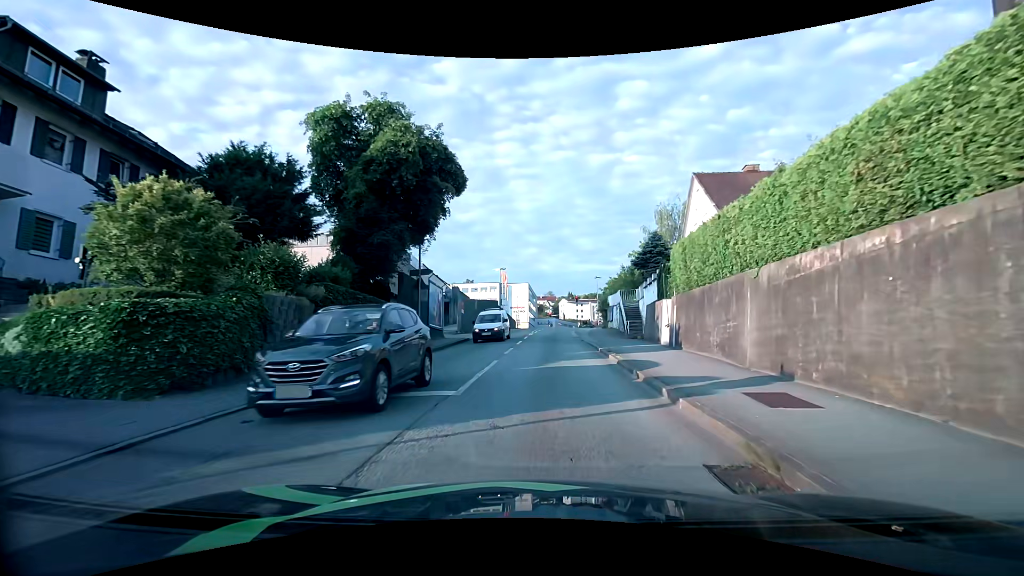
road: tertiary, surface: asphalt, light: Day
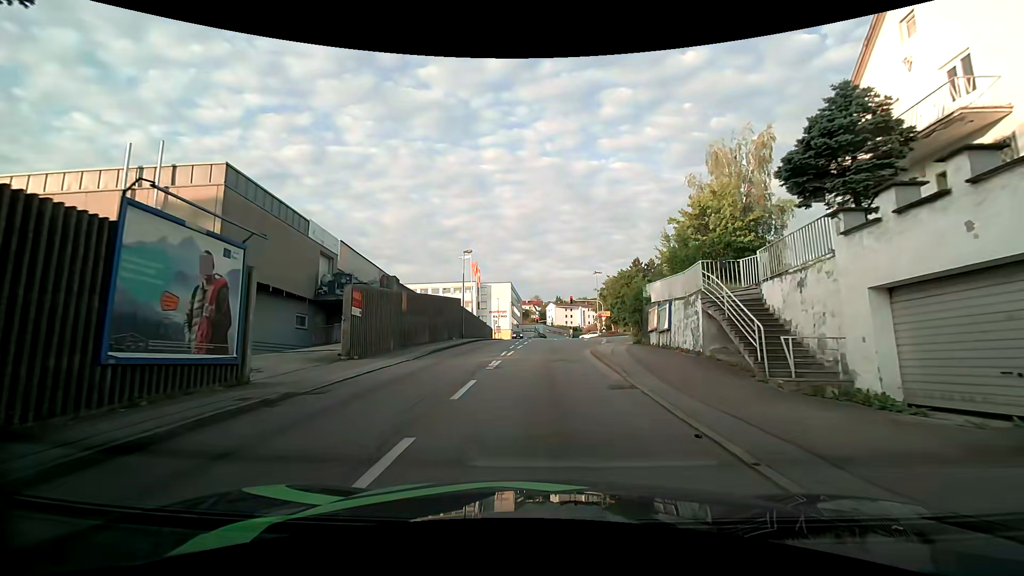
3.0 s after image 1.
(+0.5, +21.9) m; +2°
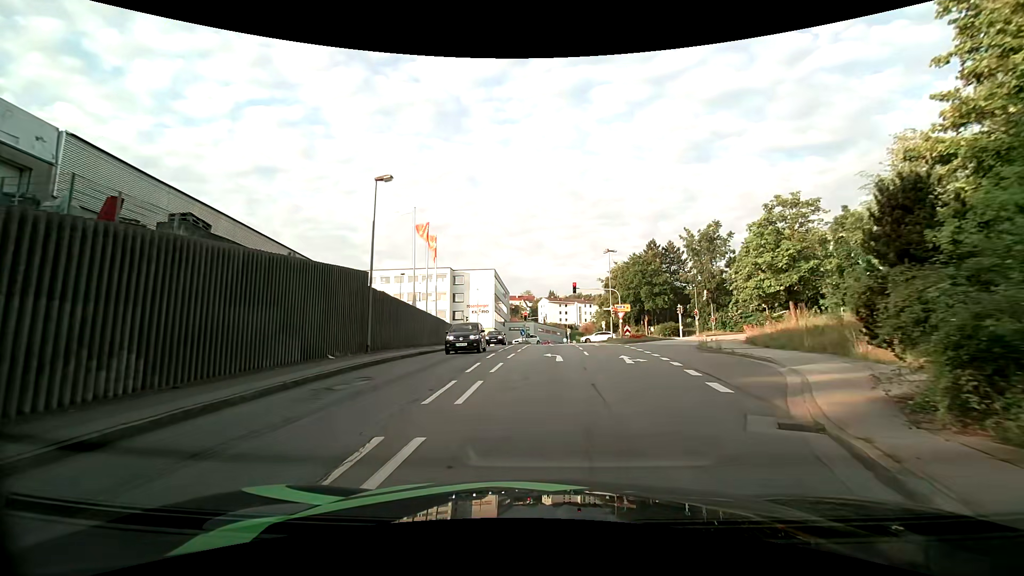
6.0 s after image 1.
(+0.3, +22.7) m; +1°
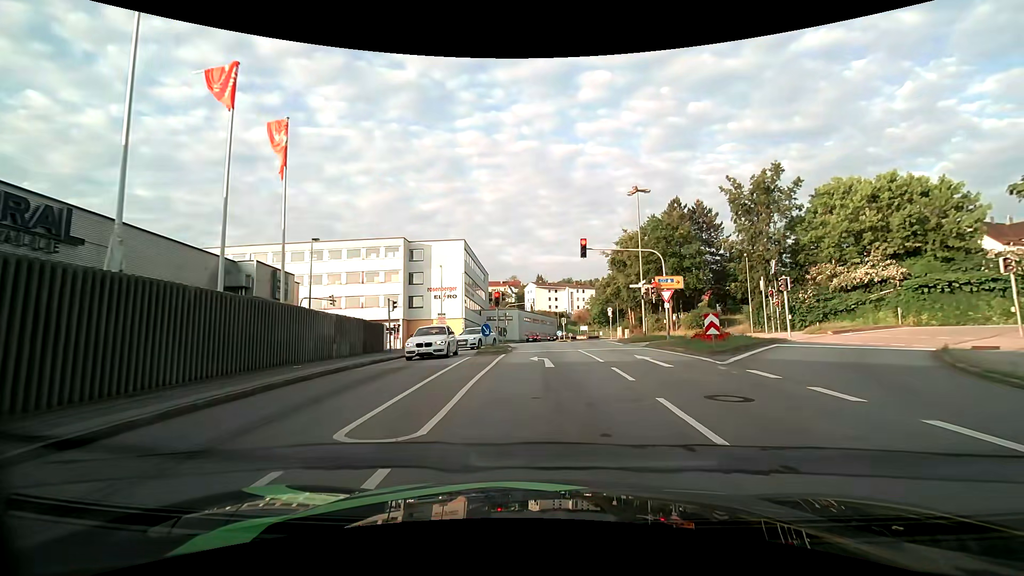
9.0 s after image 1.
(+0.1, +22.5) m; +1°
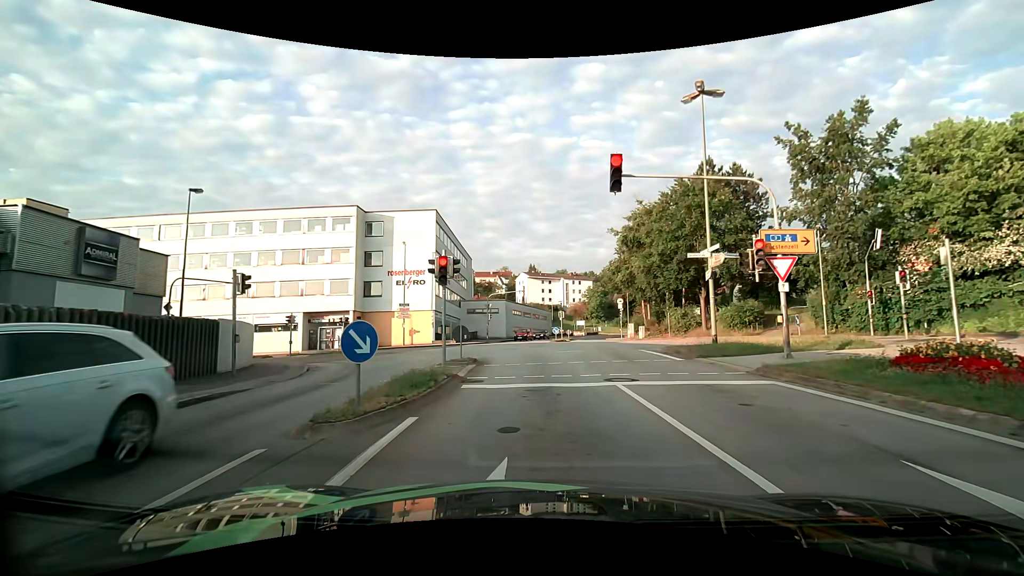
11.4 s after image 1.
(0.0, +14.1) m; +1°
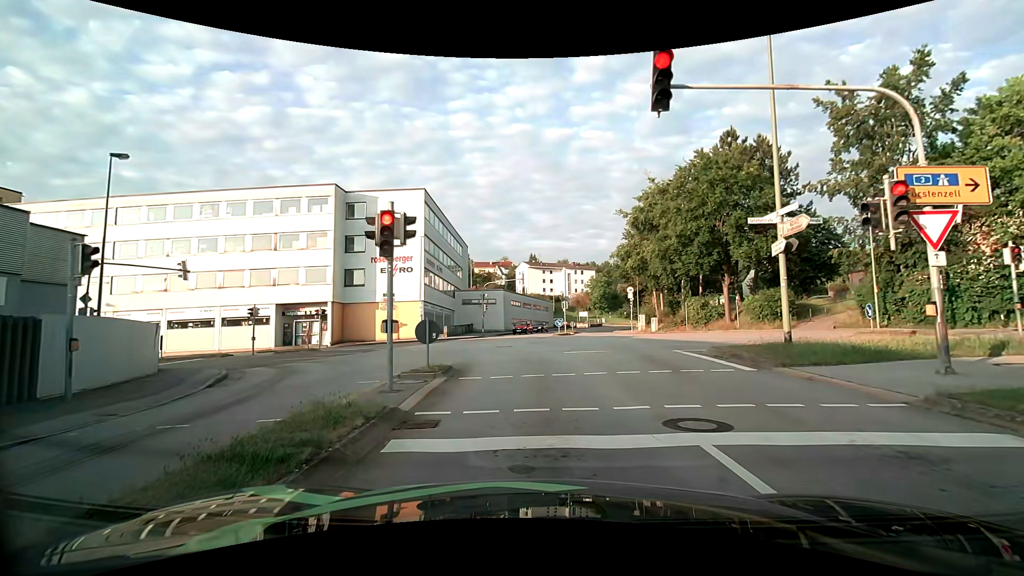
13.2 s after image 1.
(-0.1, +5.0) m; -2°
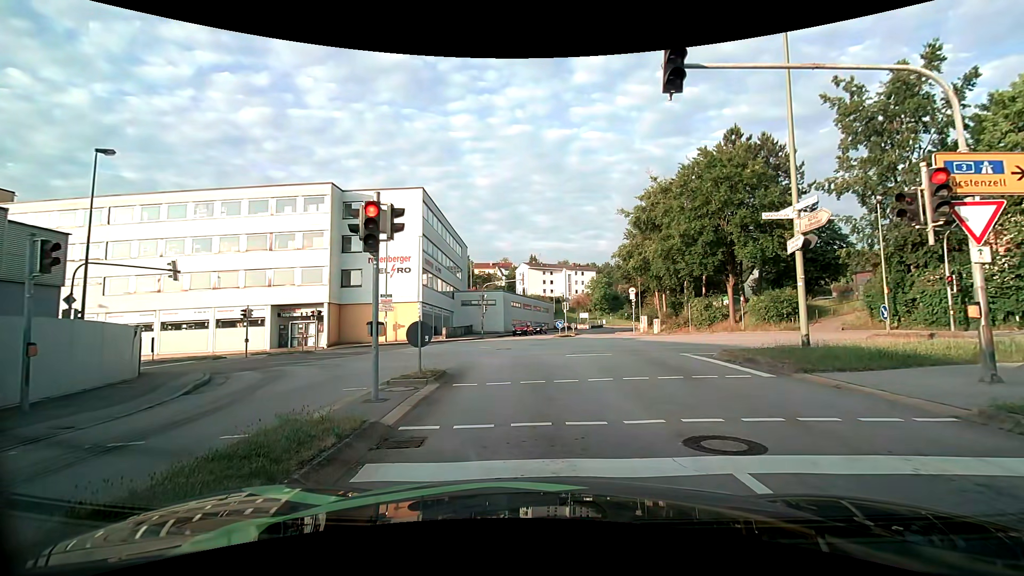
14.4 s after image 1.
(0.0, +0.7) m; 0°
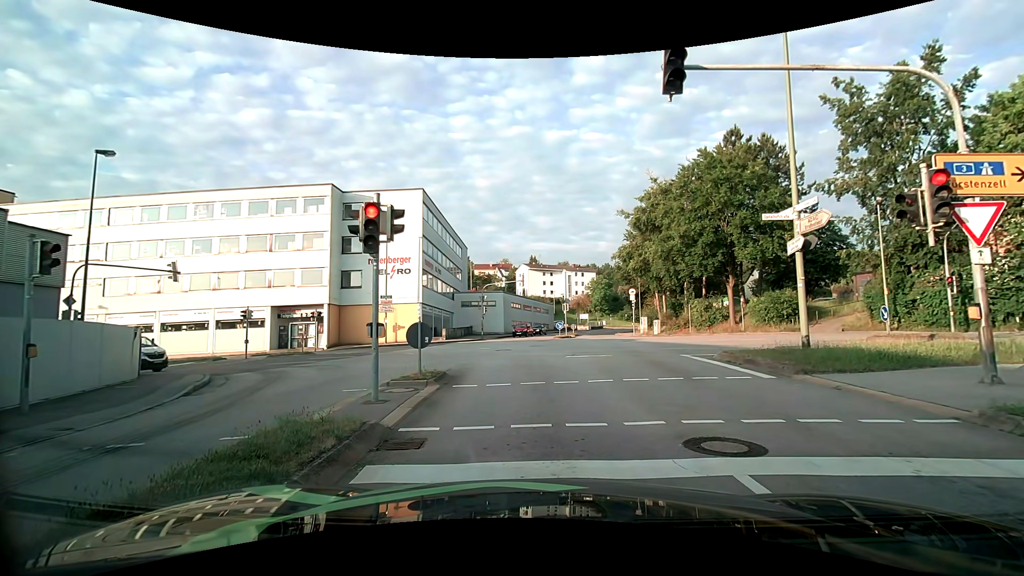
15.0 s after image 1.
(0.0, +0.1) m; 0°
(0, +10) (-1, +20) (-4, +29) (-11, +36) (-21, +38) (-31, +38) (-41, +38) (-51, +38) (-61, +38) (-71, +39) m
